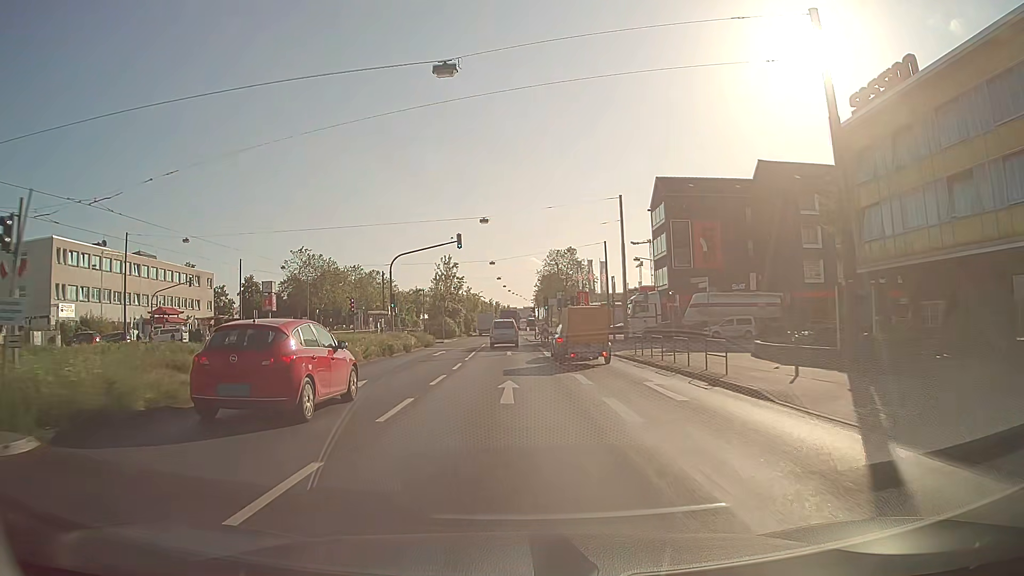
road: primary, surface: asphalt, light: Day
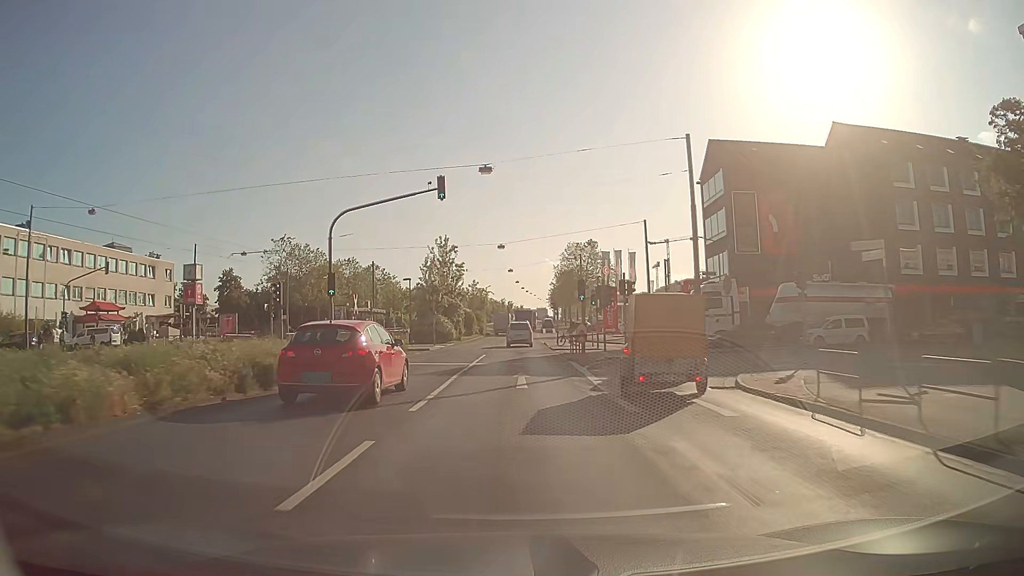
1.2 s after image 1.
(-0.2, +16.9) m; -1°
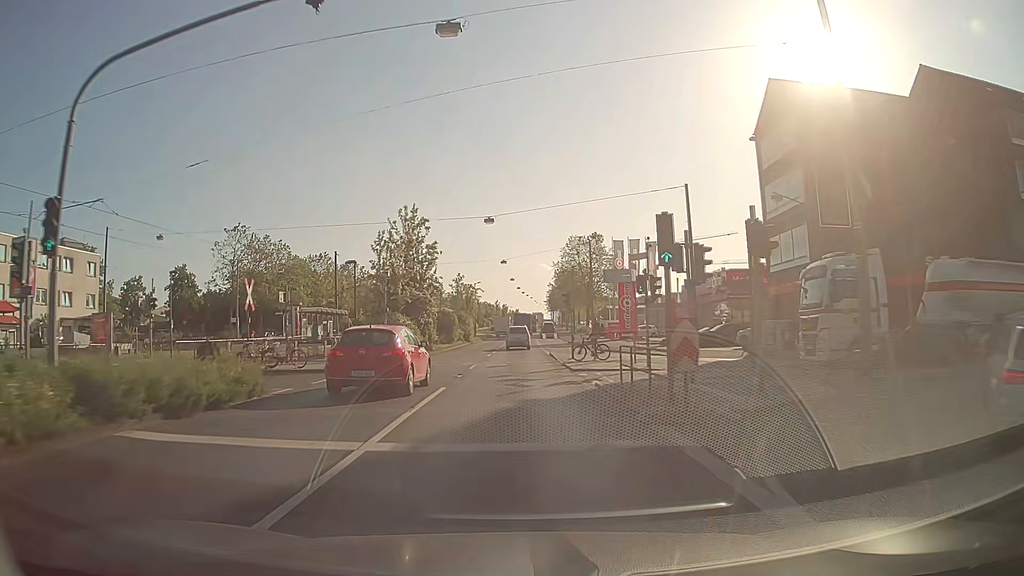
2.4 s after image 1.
(+0.1, +16.9) m; 0°
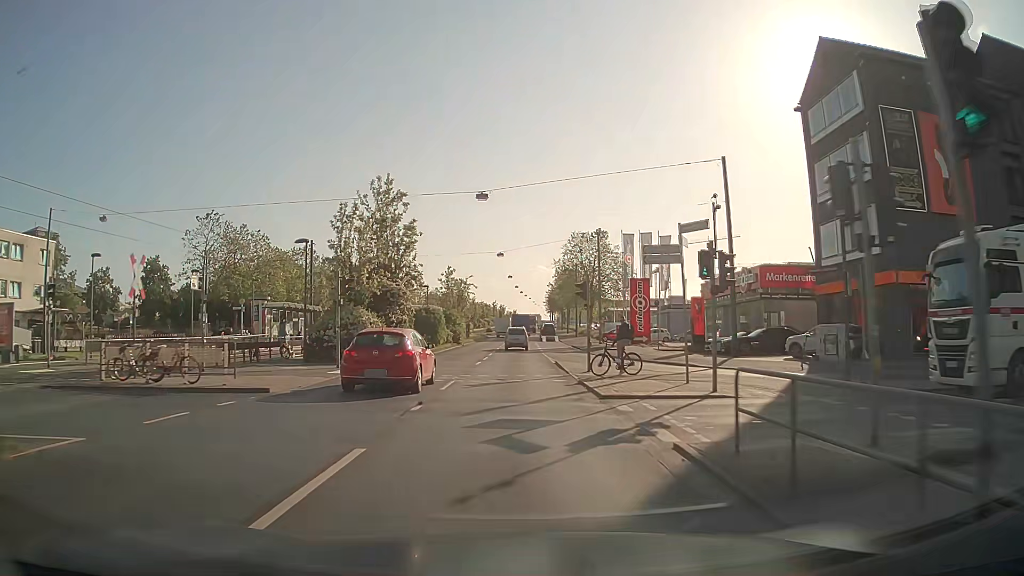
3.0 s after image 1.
(0.0, +8.5) m; 0°
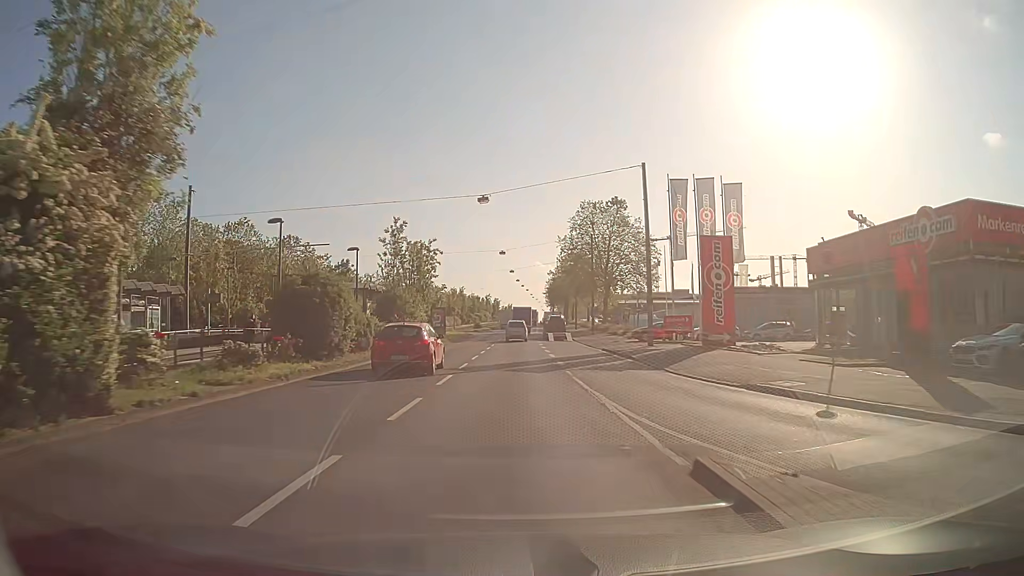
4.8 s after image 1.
(+0.1, +25.5) m; +1°
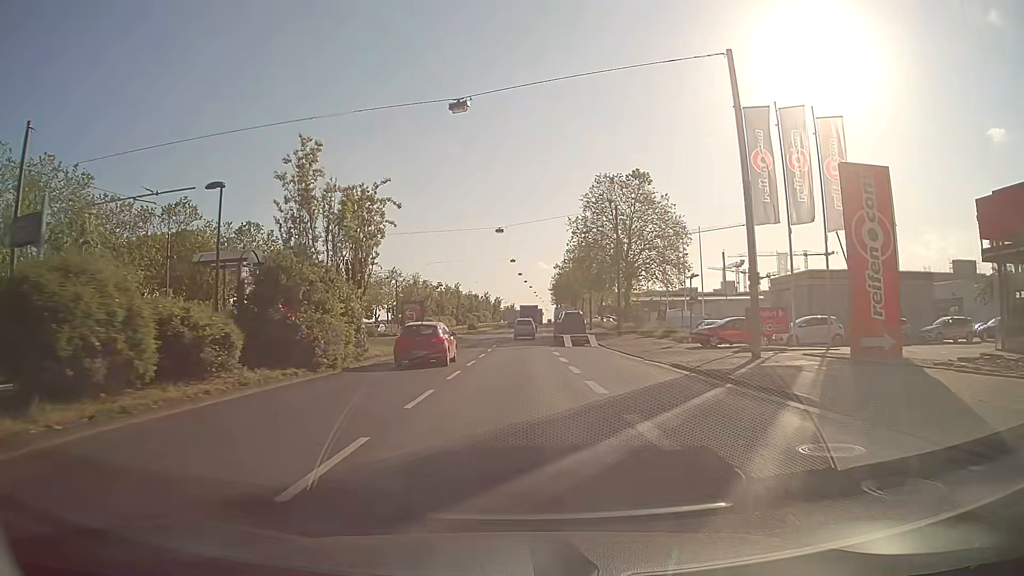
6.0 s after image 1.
(-0.1, +17.0) m; 0°
(0, +10) (0, +20) (0, +30) (0, +40) (0, +50) (+1, +60) (+1, +70) (+1, +80) (+2, +90) (+2, +100) m
